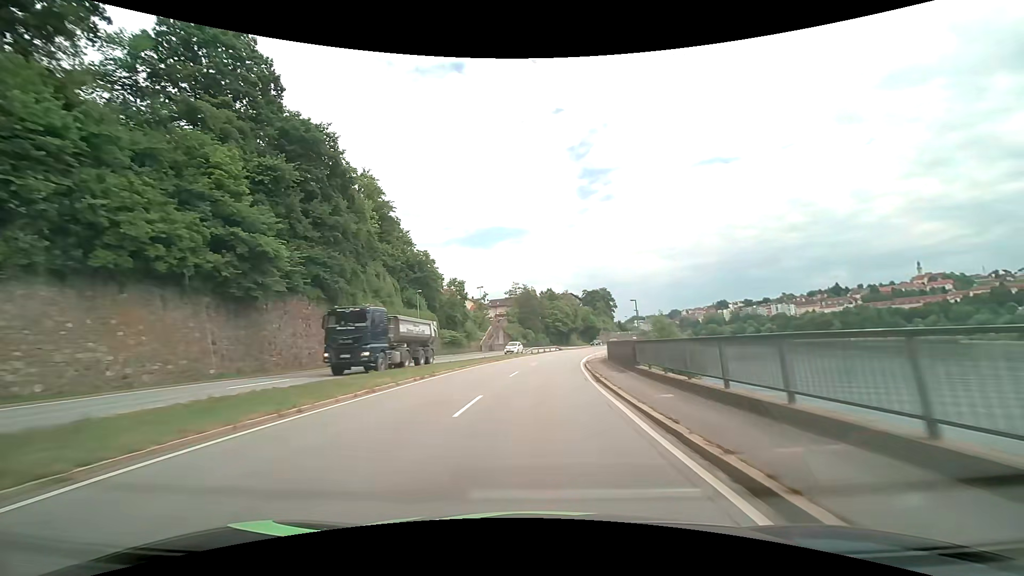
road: primary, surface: asphalt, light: Day
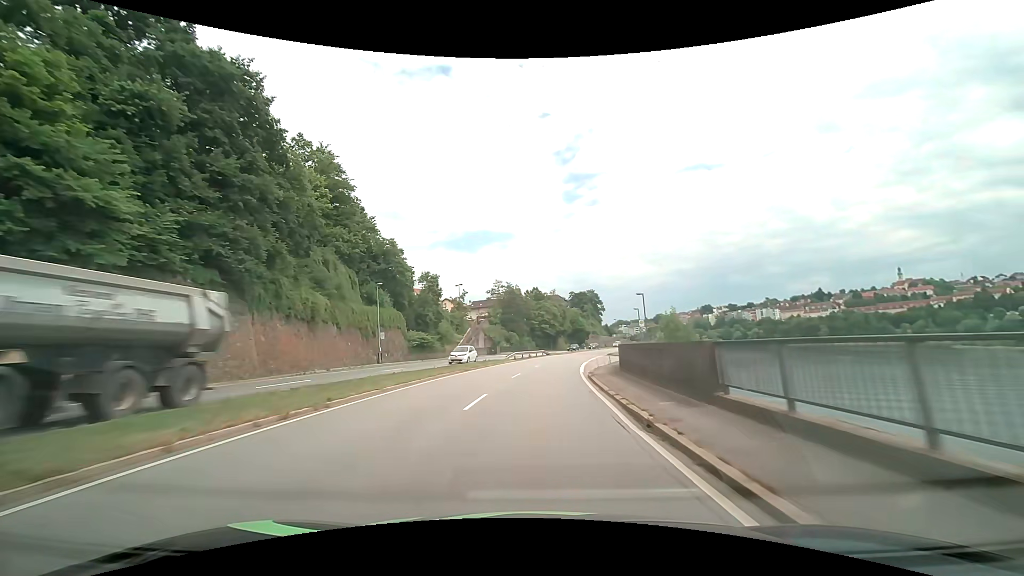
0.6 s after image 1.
(+0.1, +10.3) m; +1°
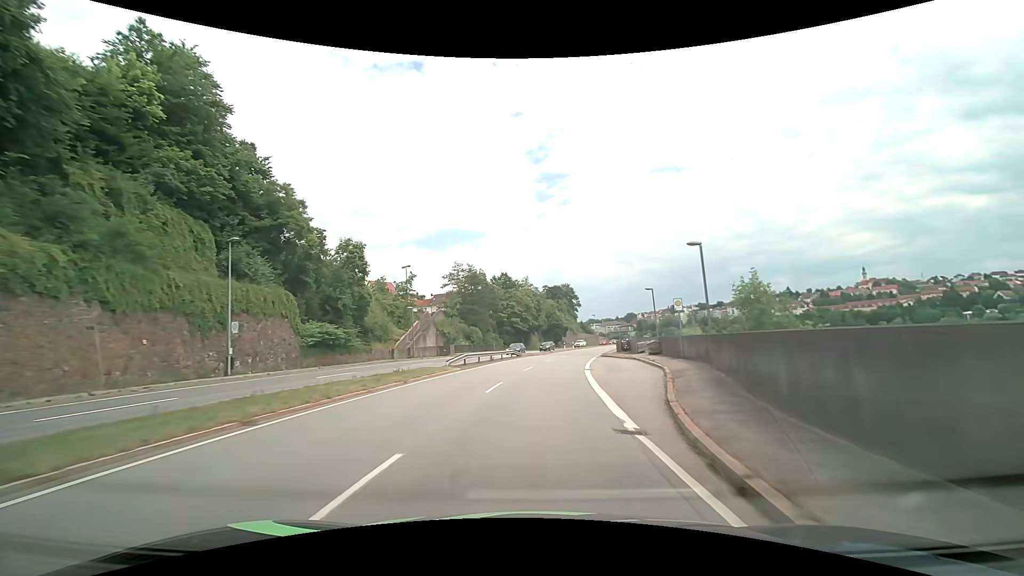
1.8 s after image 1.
(+0.6, +20.5) m; +3°
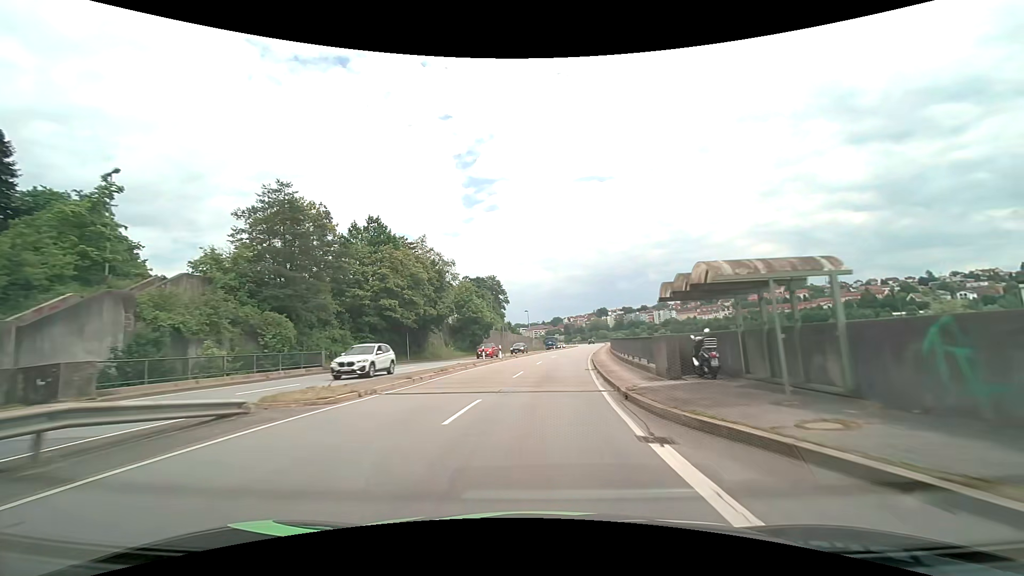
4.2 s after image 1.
(+3.0, +41.3) m; +8°
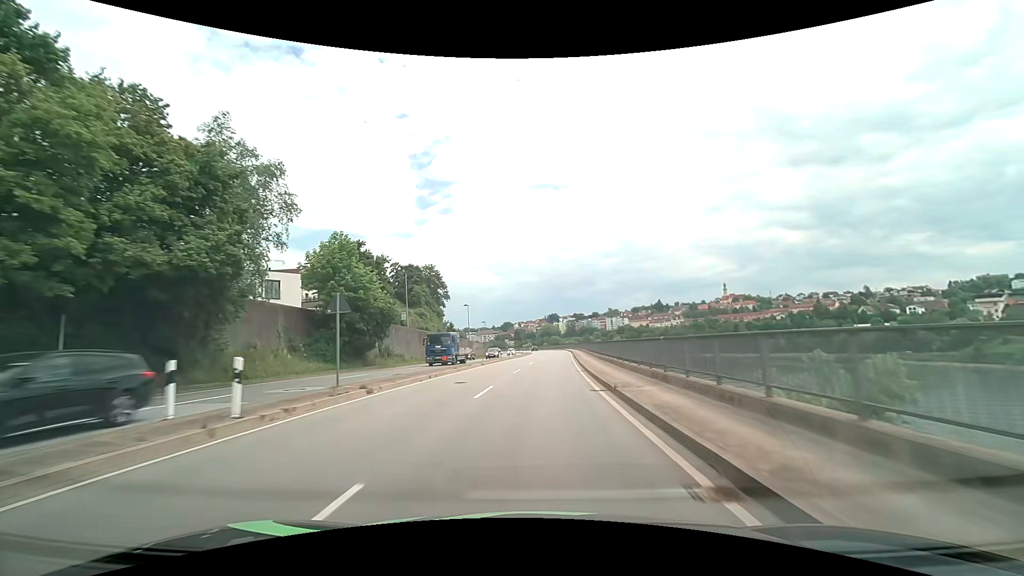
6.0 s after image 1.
(+1.8, +31.3) m; +6°
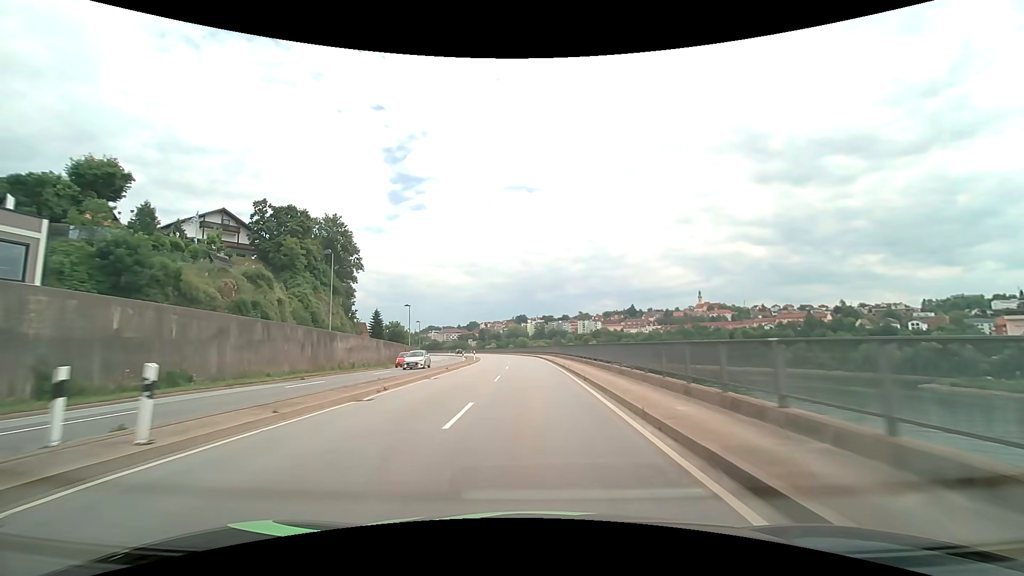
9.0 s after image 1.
(+2.4, +52.5) m; +4°
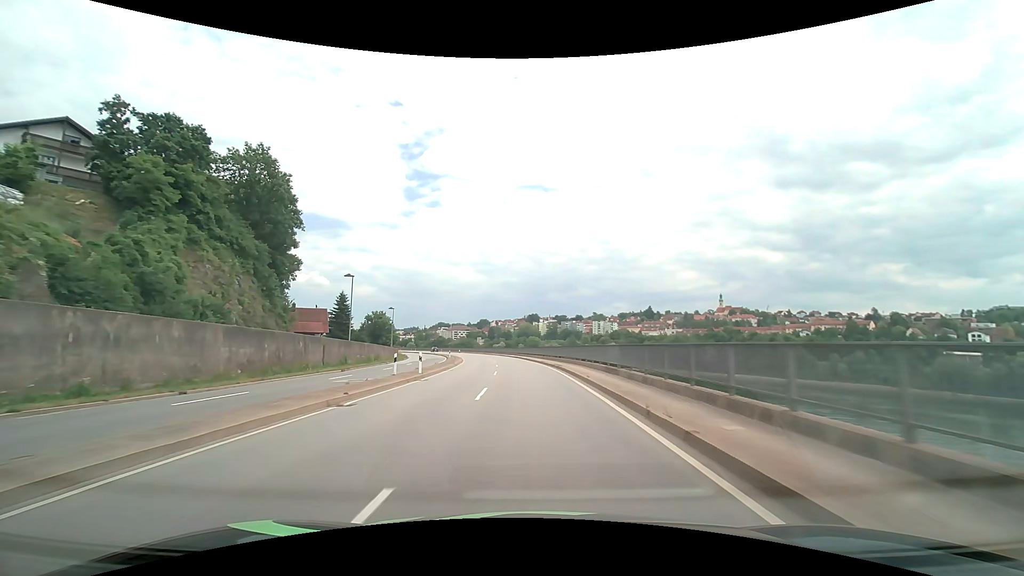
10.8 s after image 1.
(-0.2, +31.6) m; -1°
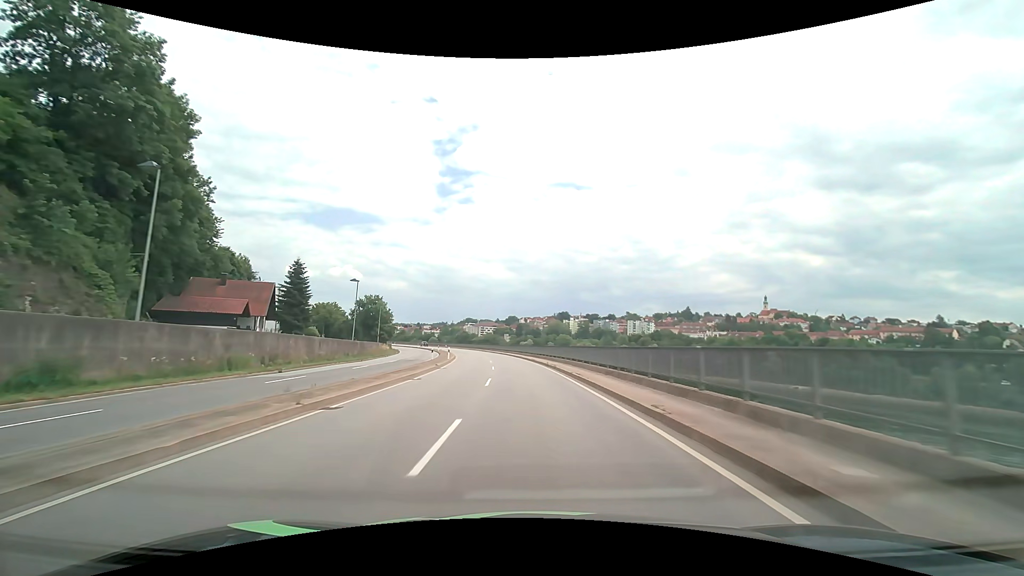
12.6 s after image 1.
(-0.9, +31.7) m; -3°
(0, +10) (0, +20) (-1, +30) (-2, +40) (-3, +50) (-4, +60) (-6, +70) (-7, +80) (-9, +89) (-12, +99) m
